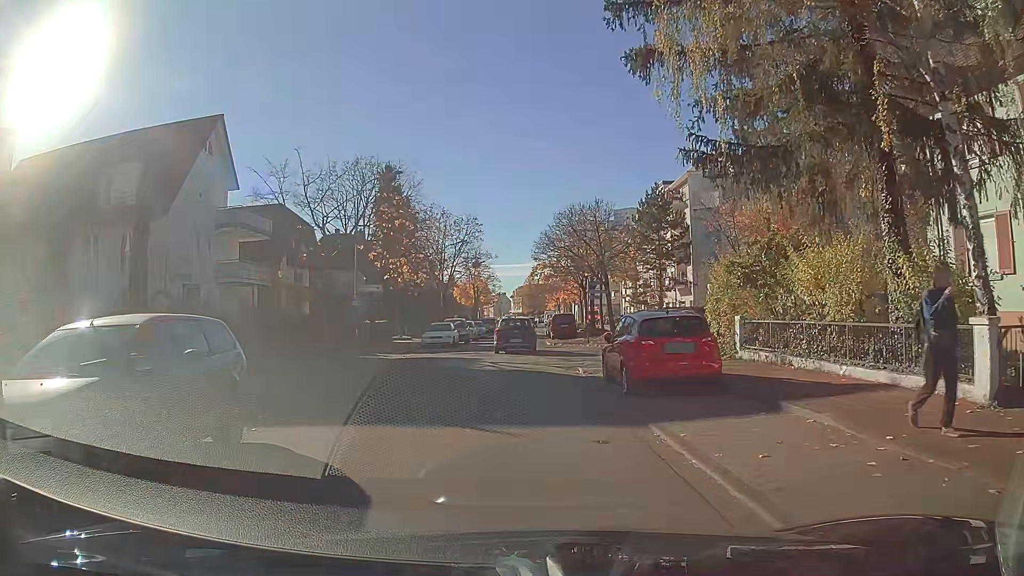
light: Day
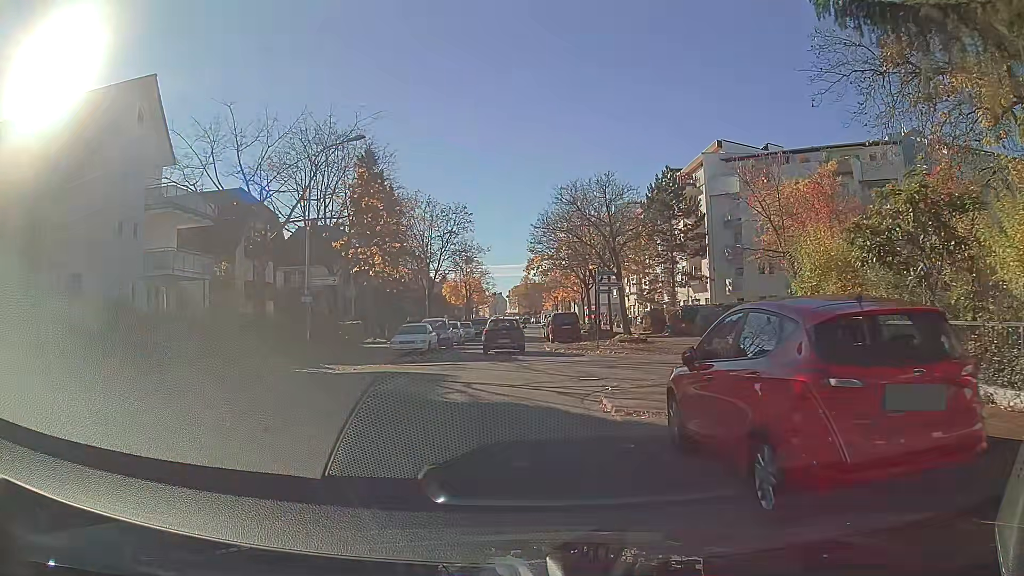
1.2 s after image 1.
(0.0, +7.3) m; -1°
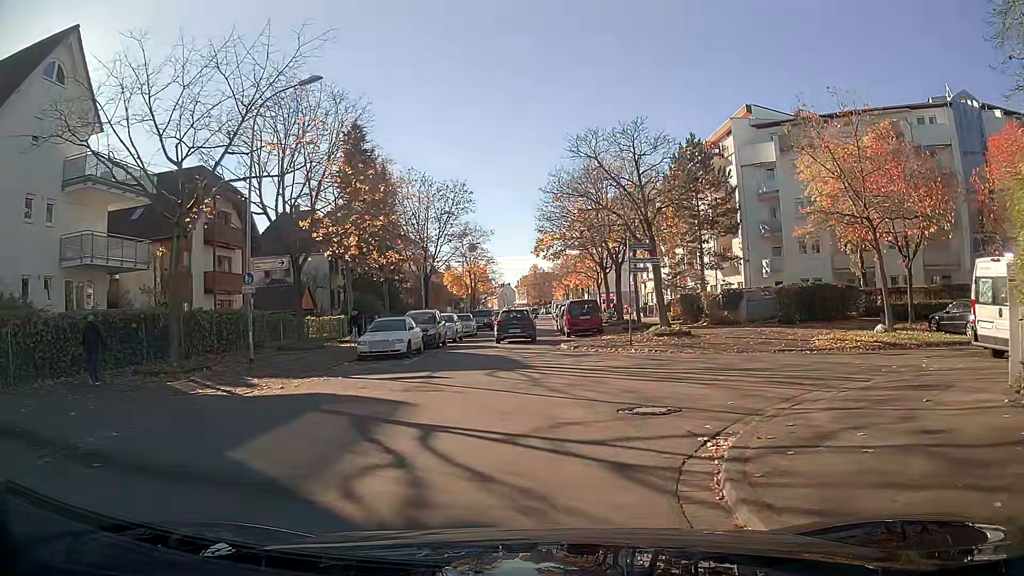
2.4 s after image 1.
(-0.1, +6.9) m; -1°
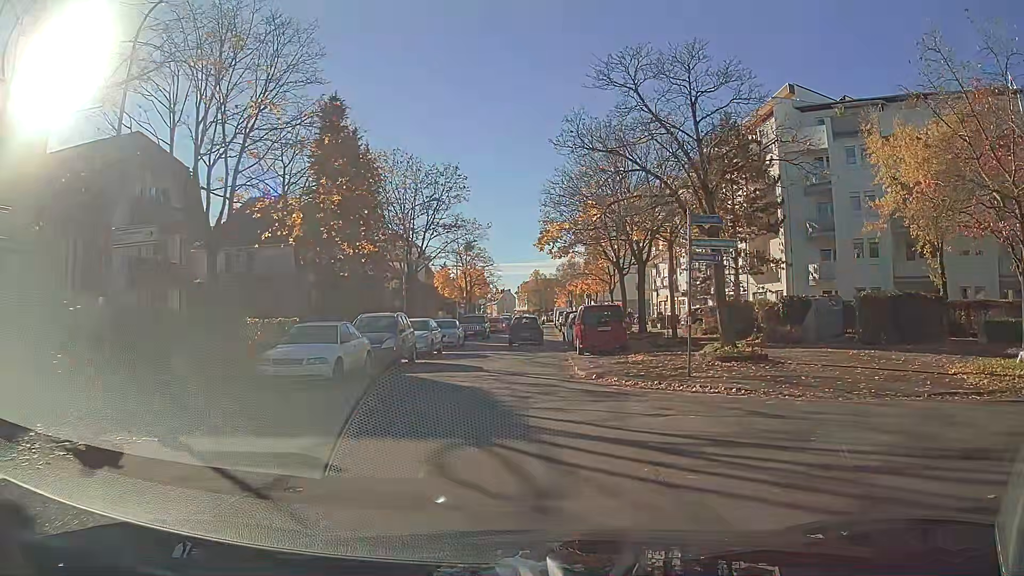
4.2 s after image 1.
(+0.1, +8.0) m; +1°
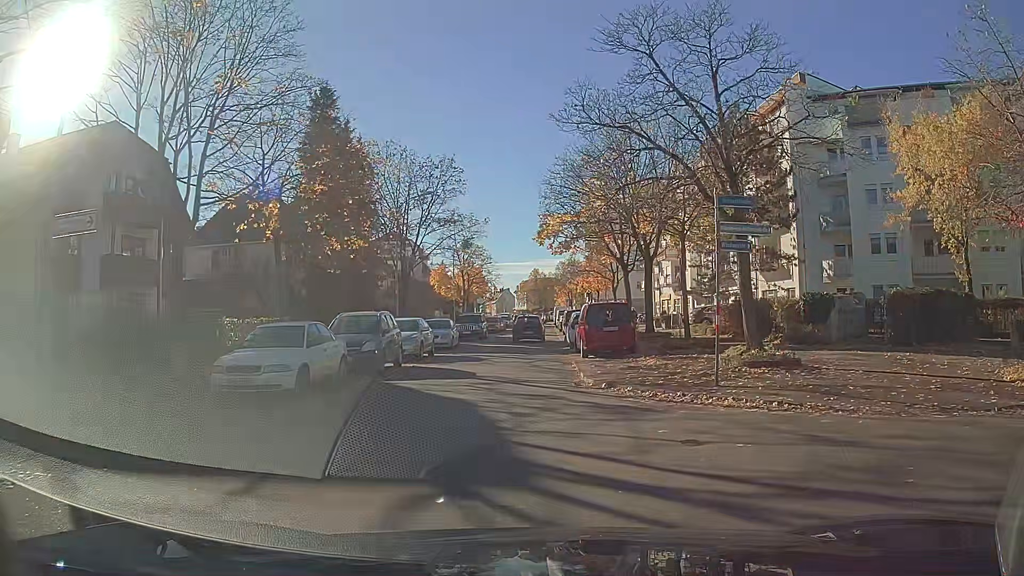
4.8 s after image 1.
(0.0, +2.1) m; 0°
(0, +10) (-1, +20) (0, +30) (0, +40) (+1, +50) (+1, +60) (+1, +70) (+1, +80) (+1, +90) (+1, +100) m
